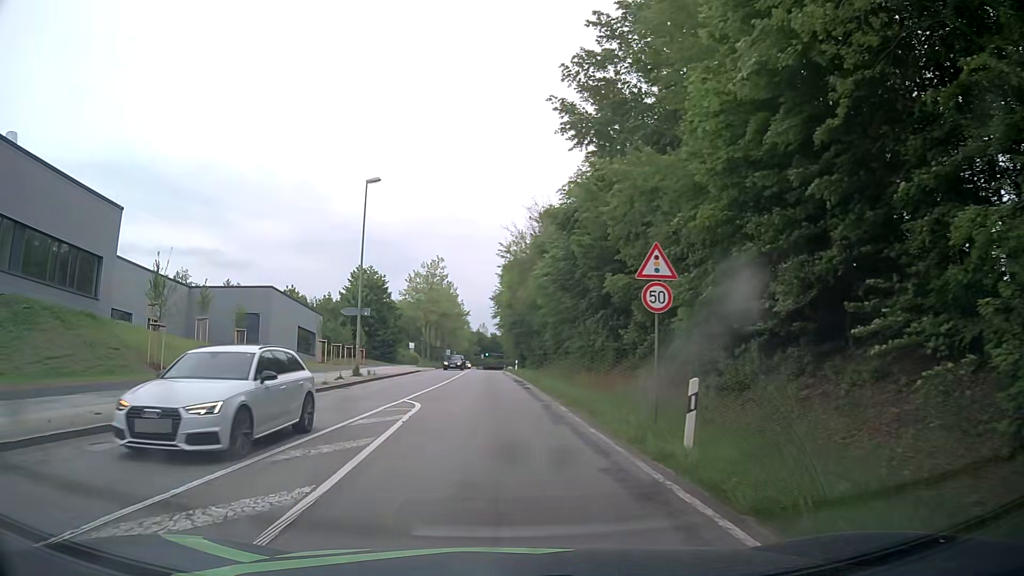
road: secondary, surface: asphalt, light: Day
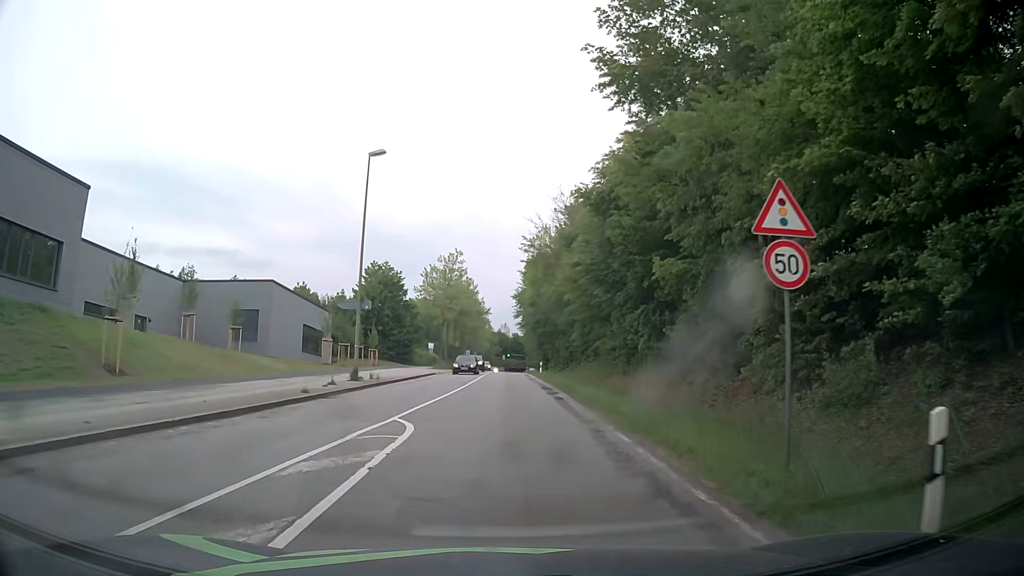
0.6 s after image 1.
(0.0, +5.4) m; -2°
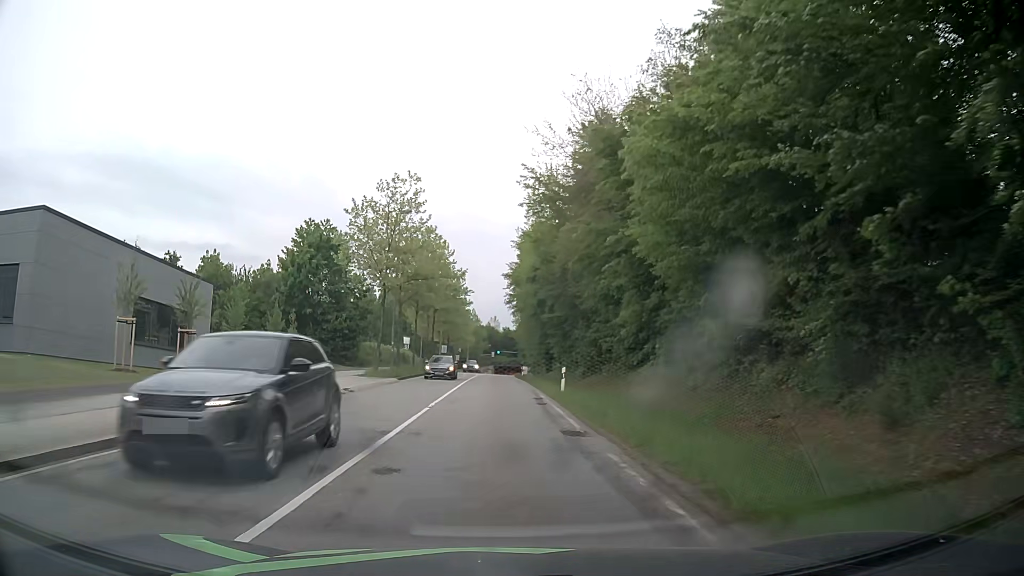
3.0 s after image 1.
(+0.4, +28.4) m; +1°
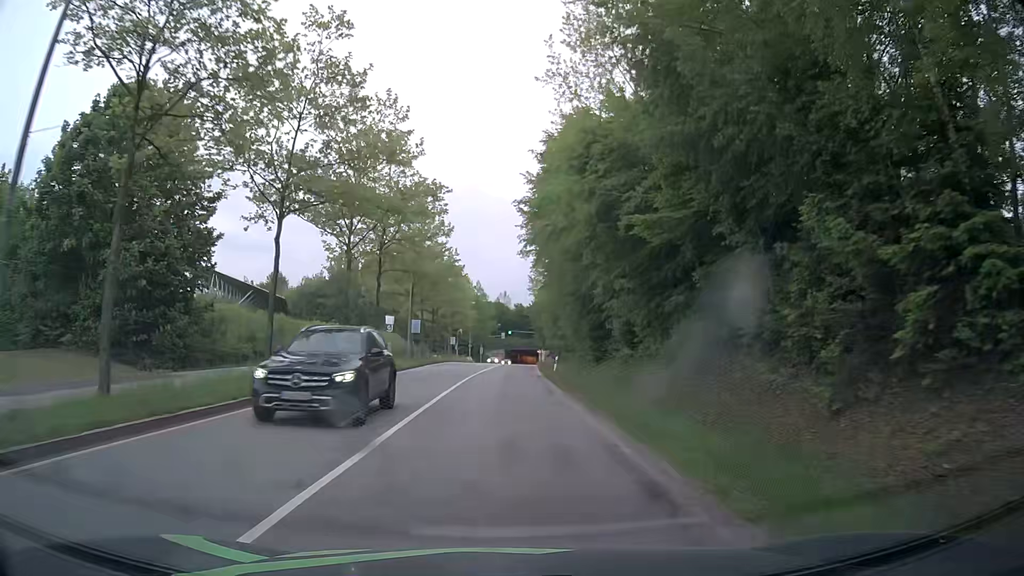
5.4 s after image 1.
(-0.3, +34.7) m; -2°
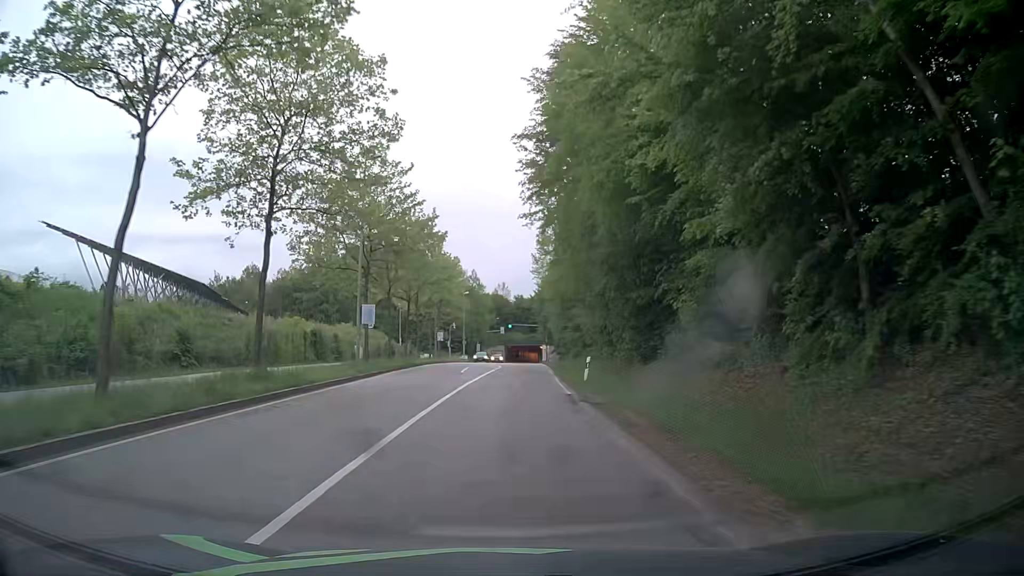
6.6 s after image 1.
(+0.2, +16.1) m; +1°
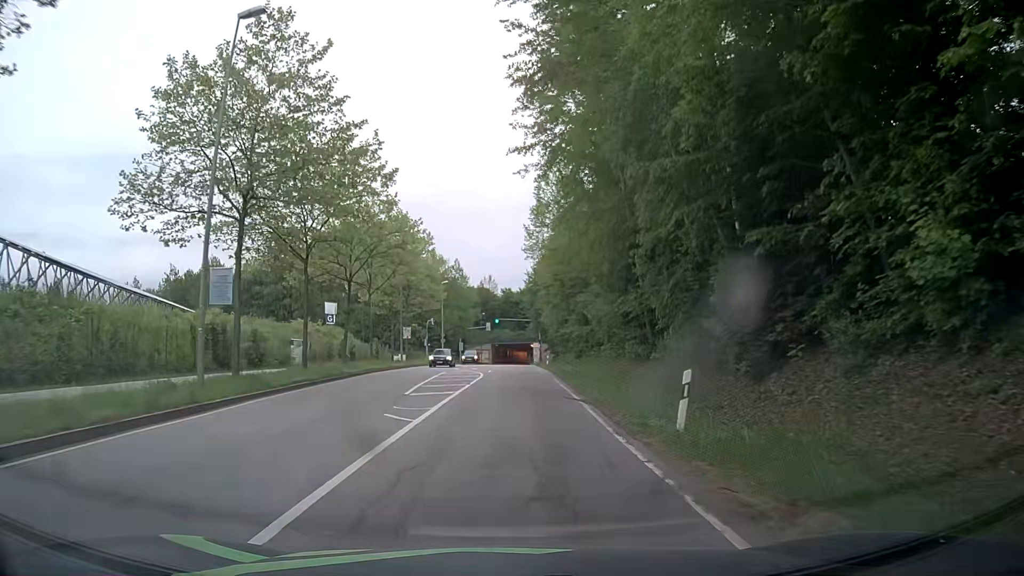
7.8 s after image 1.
(0.0, +15.5) m; 0°
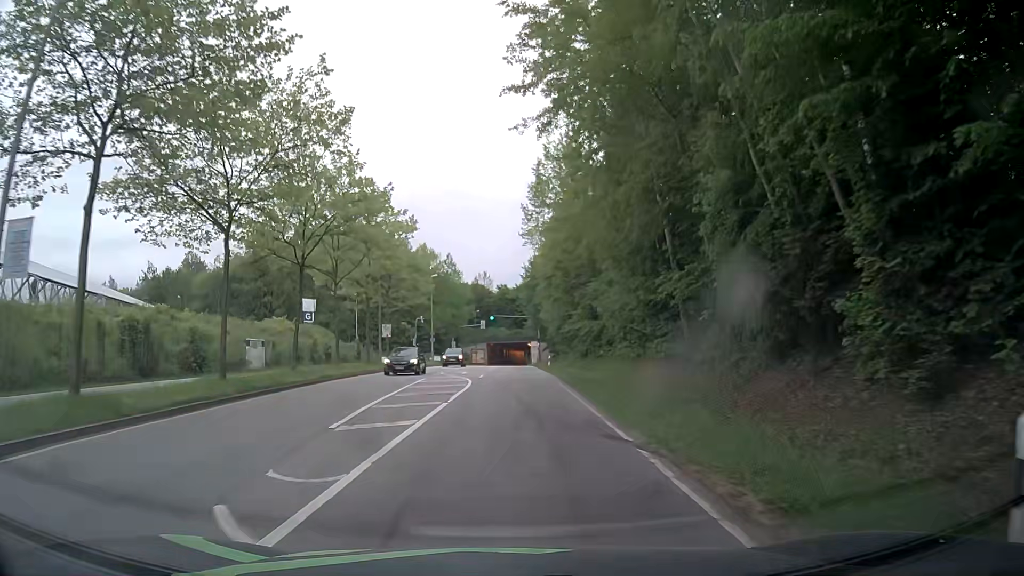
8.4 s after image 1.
(0.0, +7.6) m; +1°
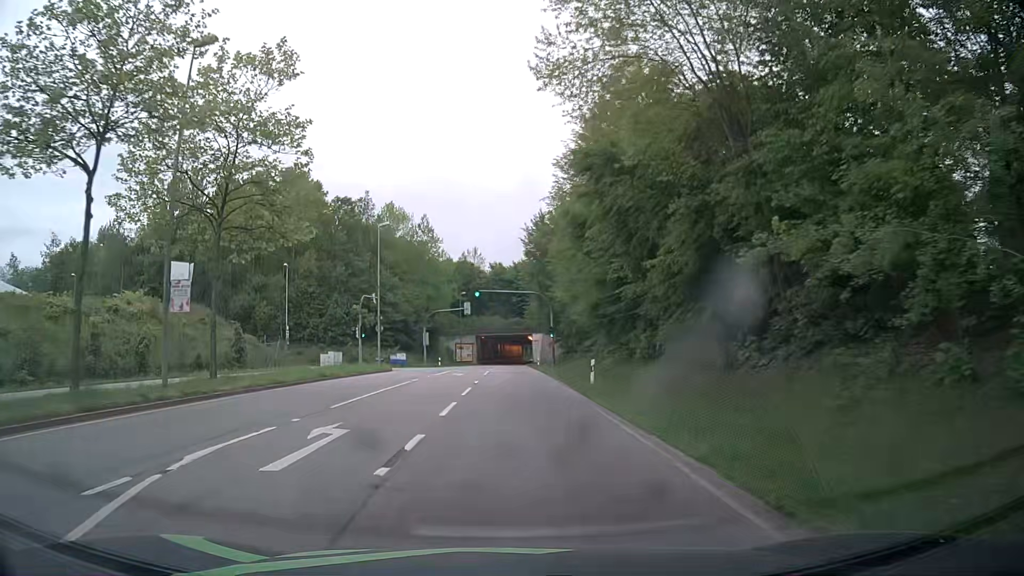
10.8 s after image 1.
(0.0, +30.2) m; 0°
(0, +10) (0, +20) (0, +30) (0, +40) (0, +50) (+1, +60) (+1, +70) (+1, +80) (+1, +90) (+2, +100) m
